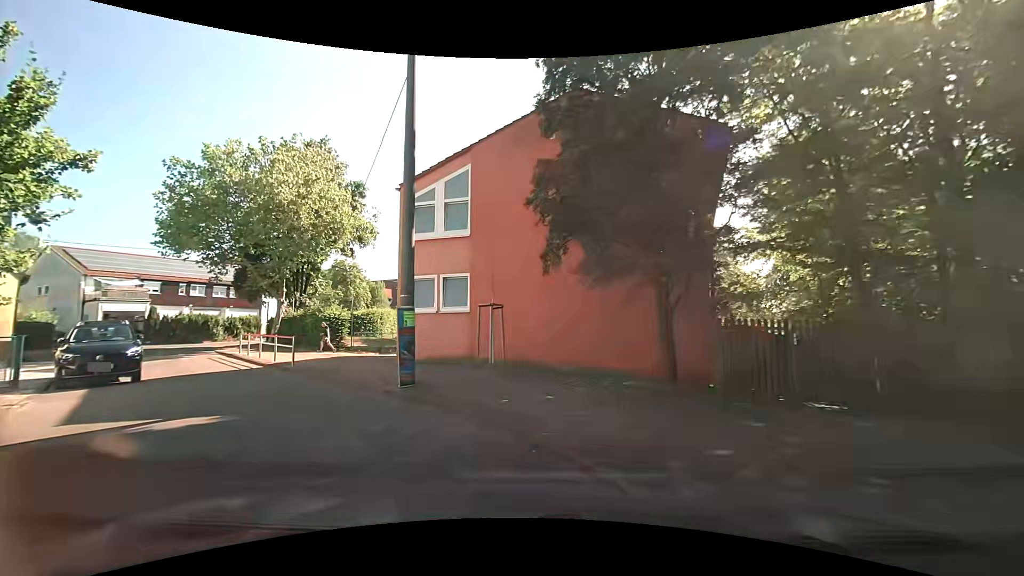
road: residential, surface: asphalt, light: Day
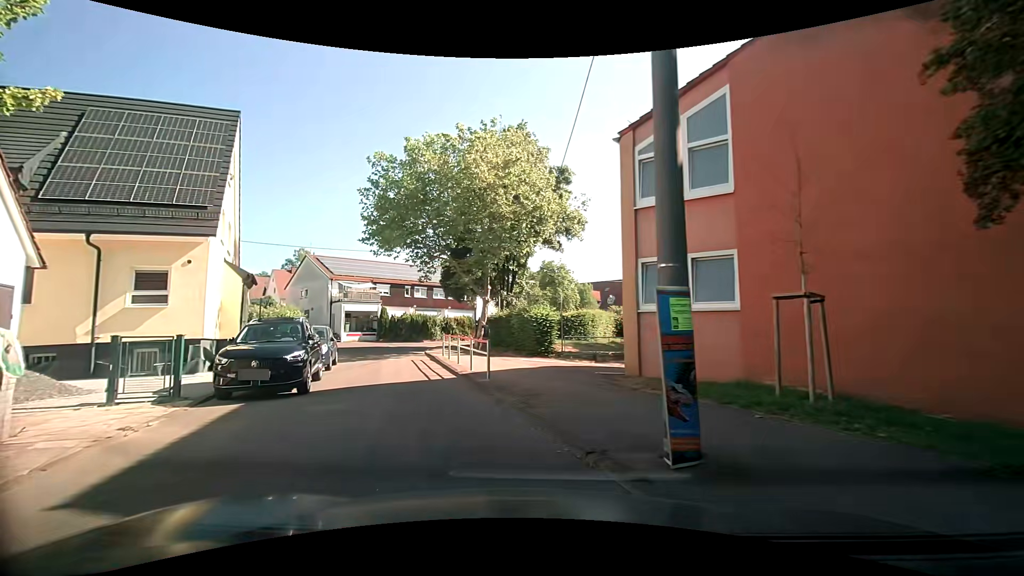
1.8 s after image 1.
(-1.1, +5.4) m; -24°
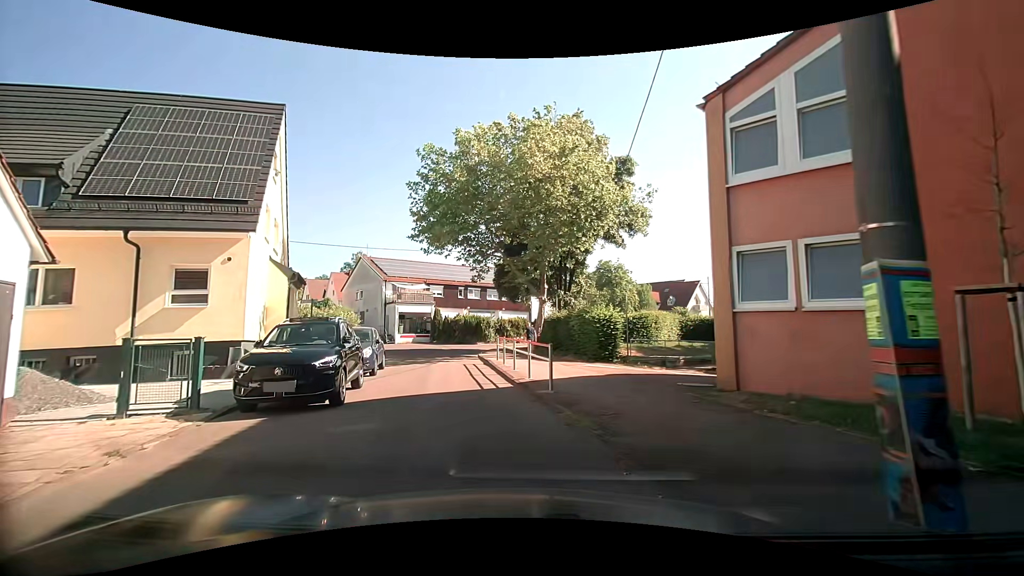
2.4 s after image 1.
(-0.1, +1.9) m; -6°
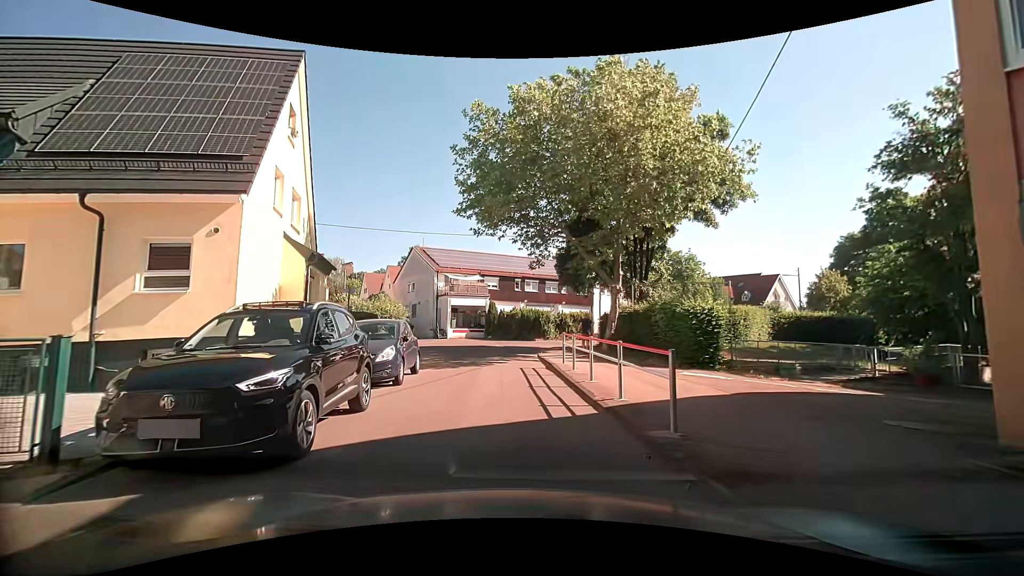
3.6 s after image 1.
(-0.4, +4.4) m; -8°
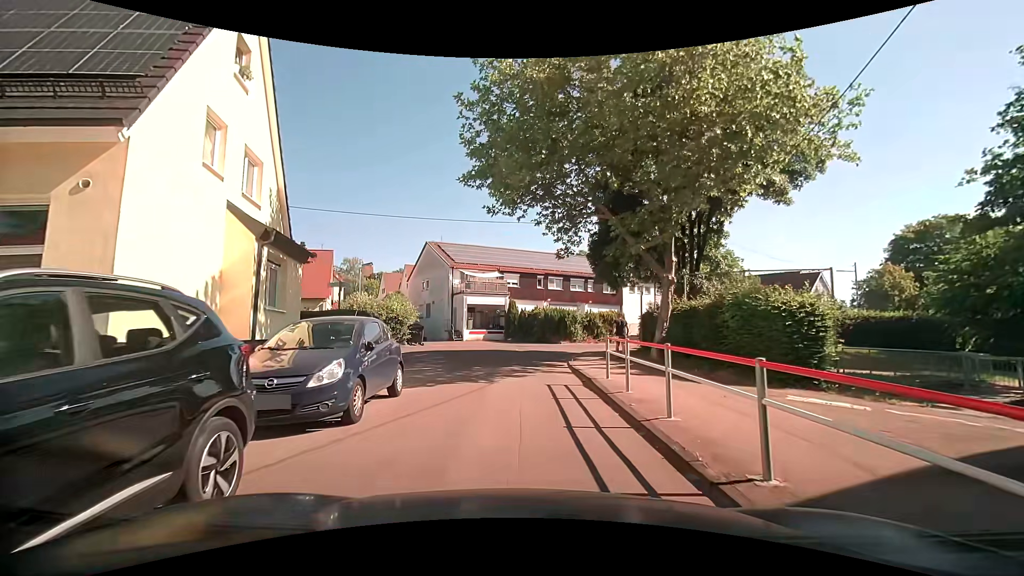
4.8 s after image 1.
(-0.1, +4.4) m; -2°
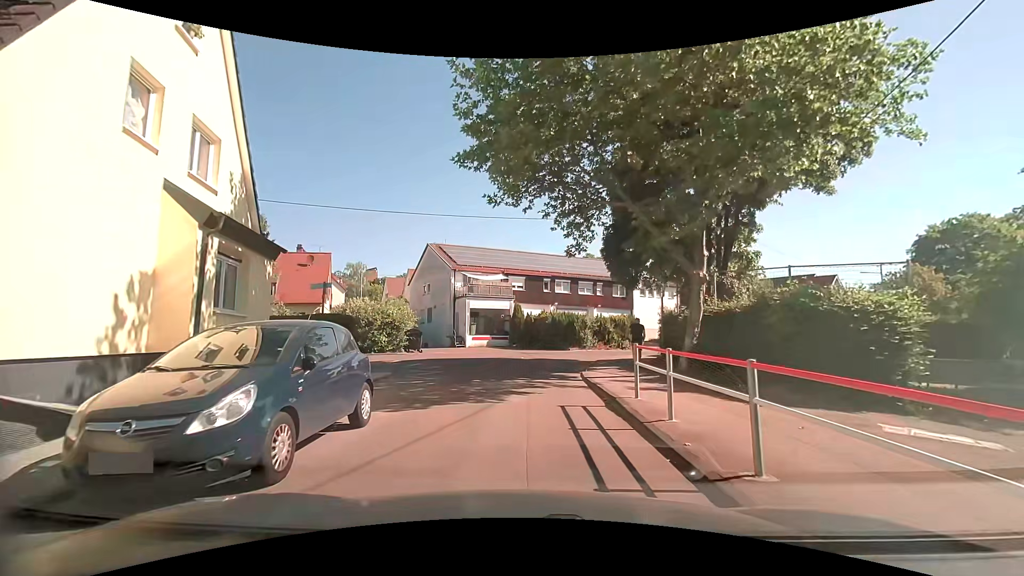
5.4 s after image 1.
(0.0, +2.3) m; 0°
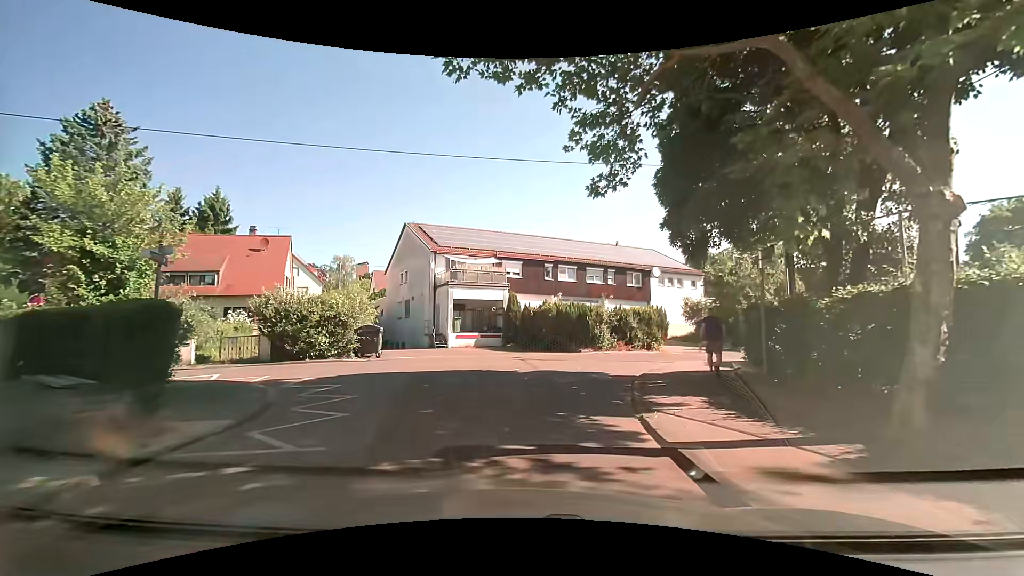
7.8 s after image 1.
(0.0, +8.2) m; 0°
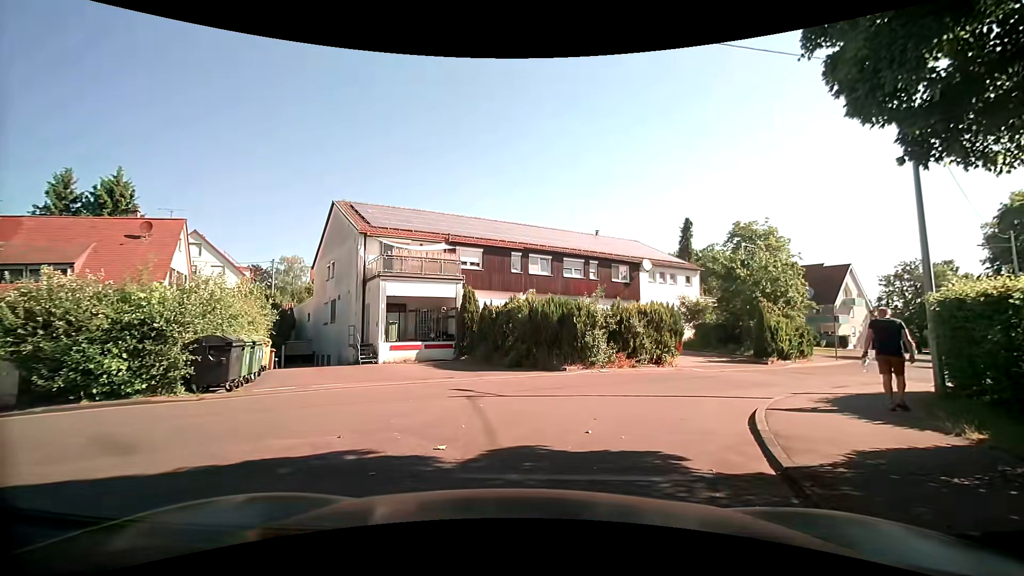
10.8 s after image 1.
(+0.1, +8.5) m; +5°
